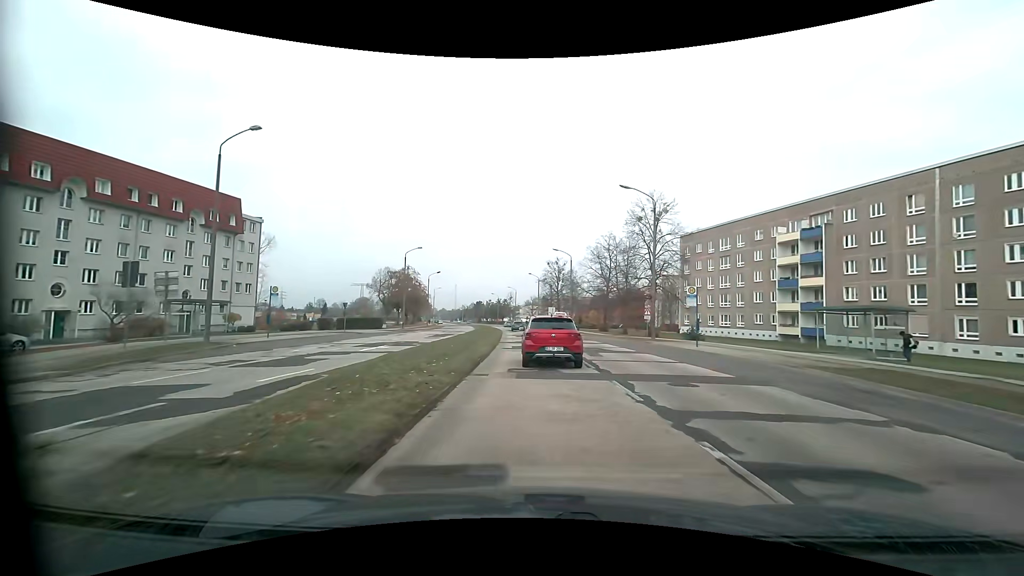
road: tertiary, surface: asphalt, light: Day
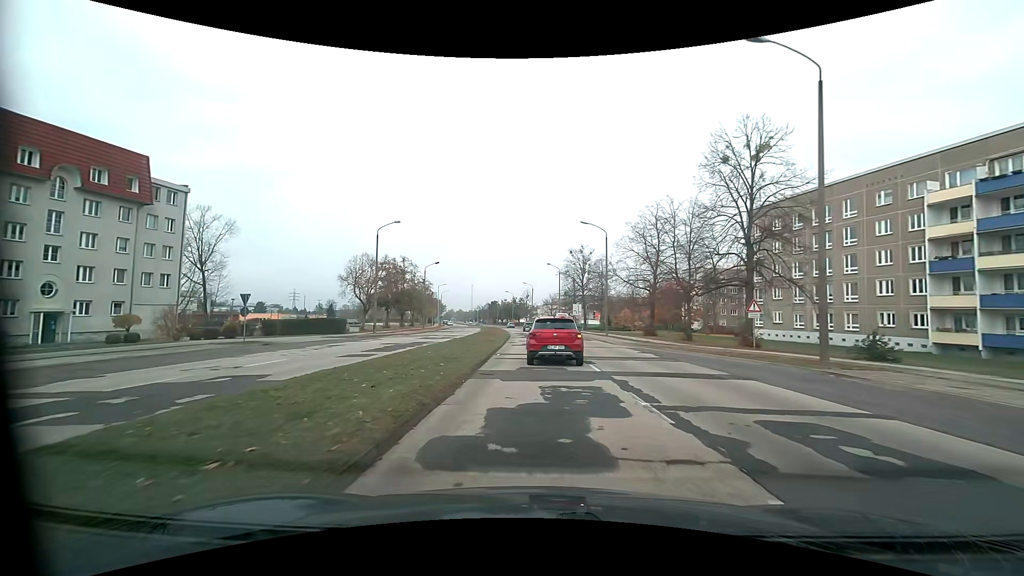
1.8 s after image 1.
(-0.4, +20.0) m; -2°
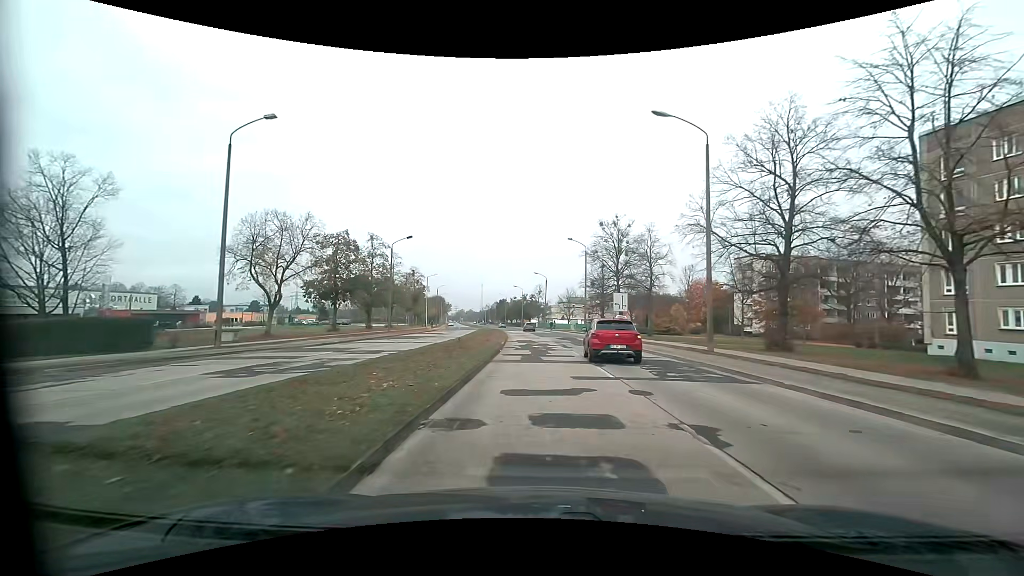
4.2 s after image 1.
(-0.5, +27.5) m; -2°
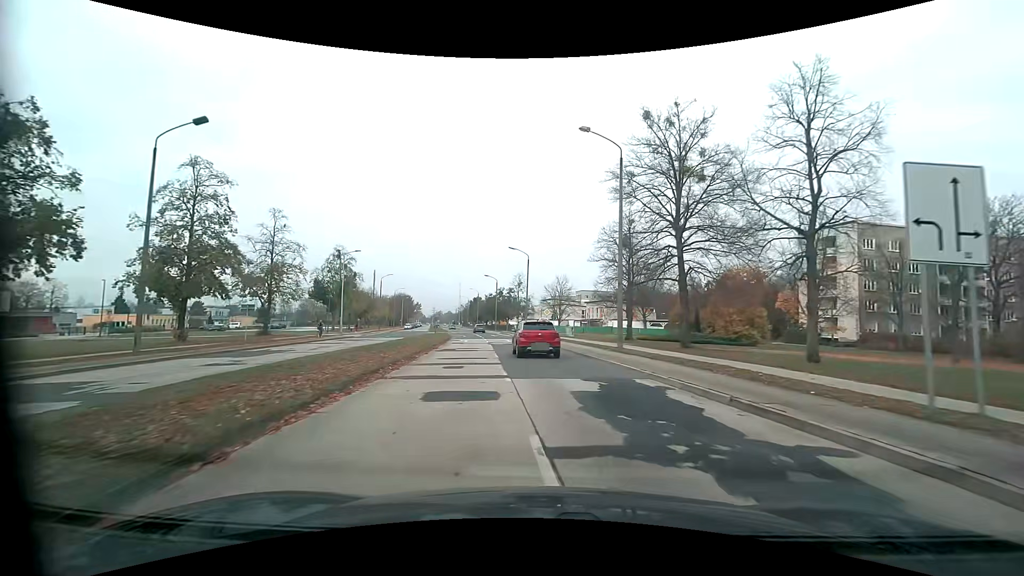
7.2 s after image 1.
(+0.6, +36.1) m; +2°
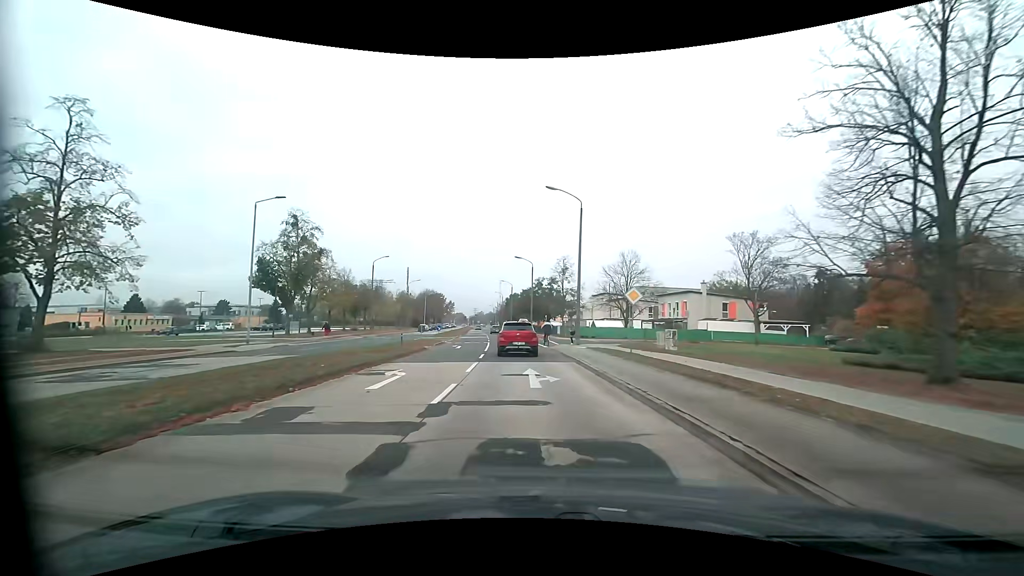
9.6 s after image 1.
(-1.1, +30.4) m; -5°
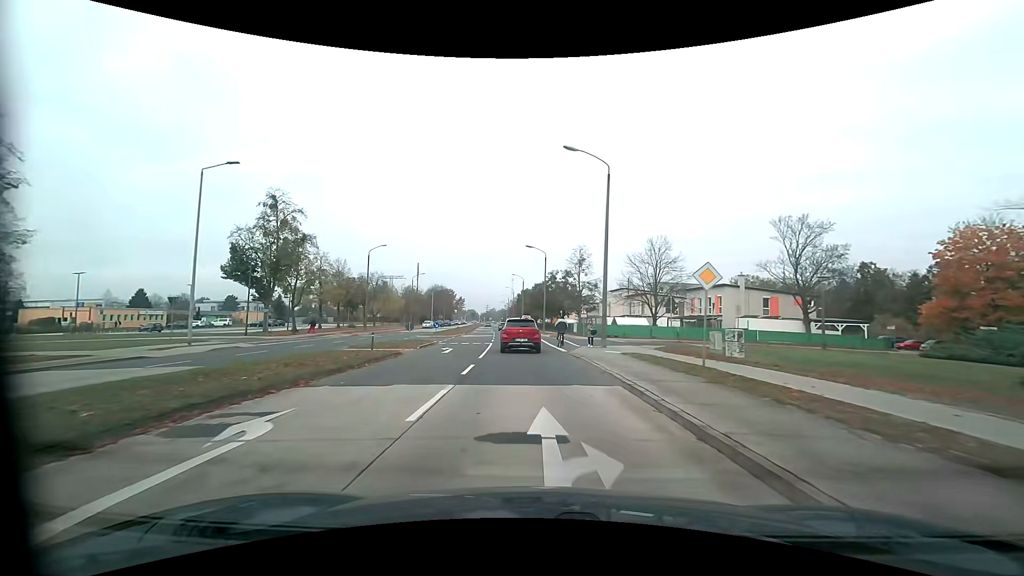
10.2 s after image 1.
(-0.1, +7.9) m; -2°
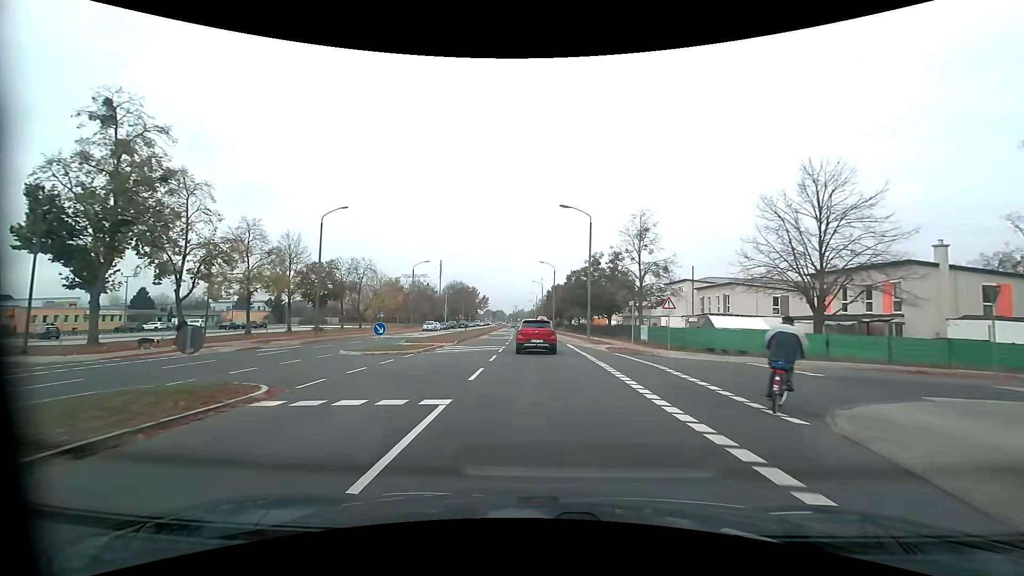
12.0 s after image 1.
(-0.8, +24.2) m; -4°
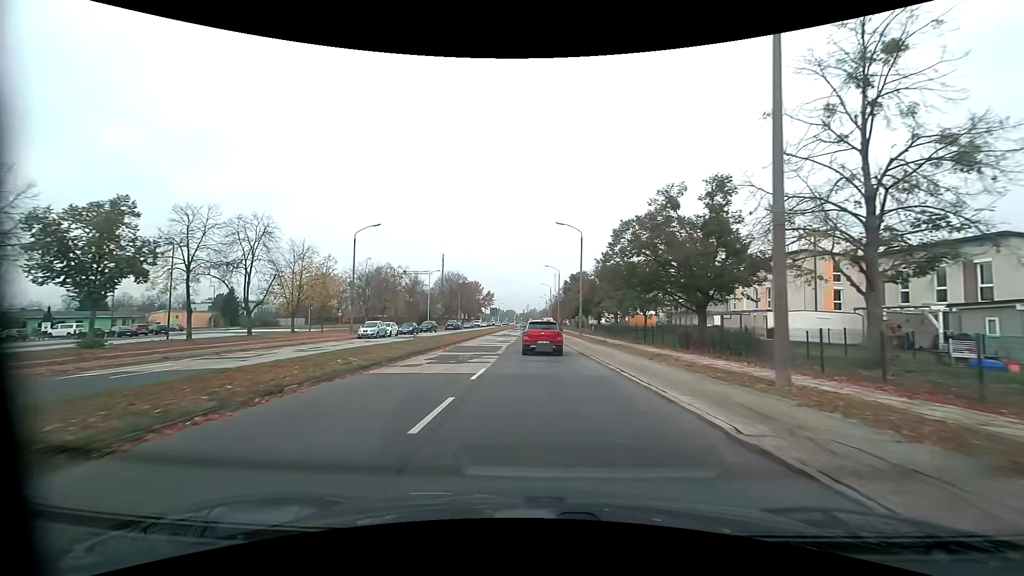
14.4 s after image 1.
(-0.3, +32.5) m; -1°
(0, +10) (0, +20) (0, +30) (0, +40) (-1, +50) (-1, +60) (-1, +70) (-1, +80) (-1, +90) (-1, +100) m
